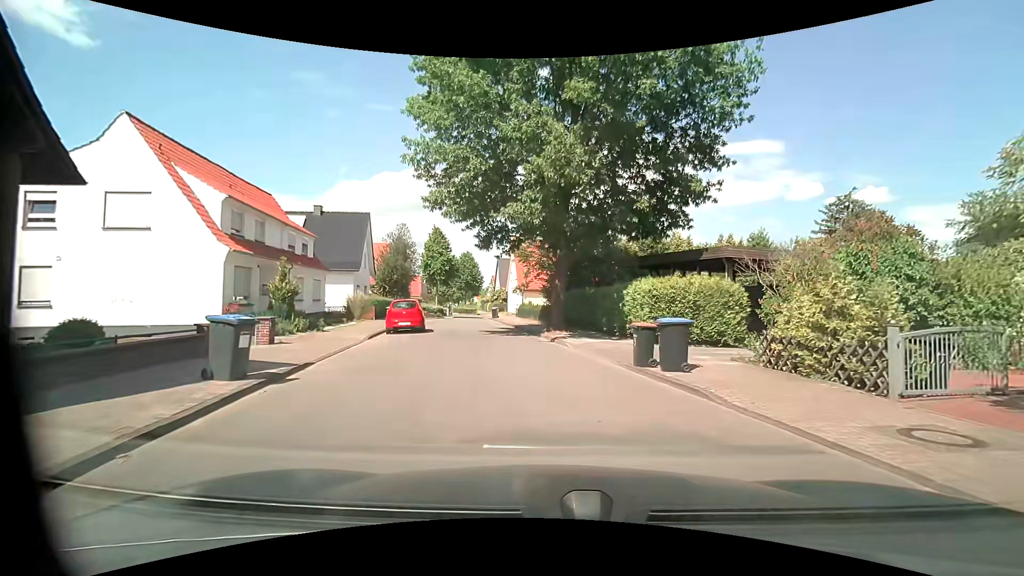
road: unclassified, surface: asphalt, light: Day
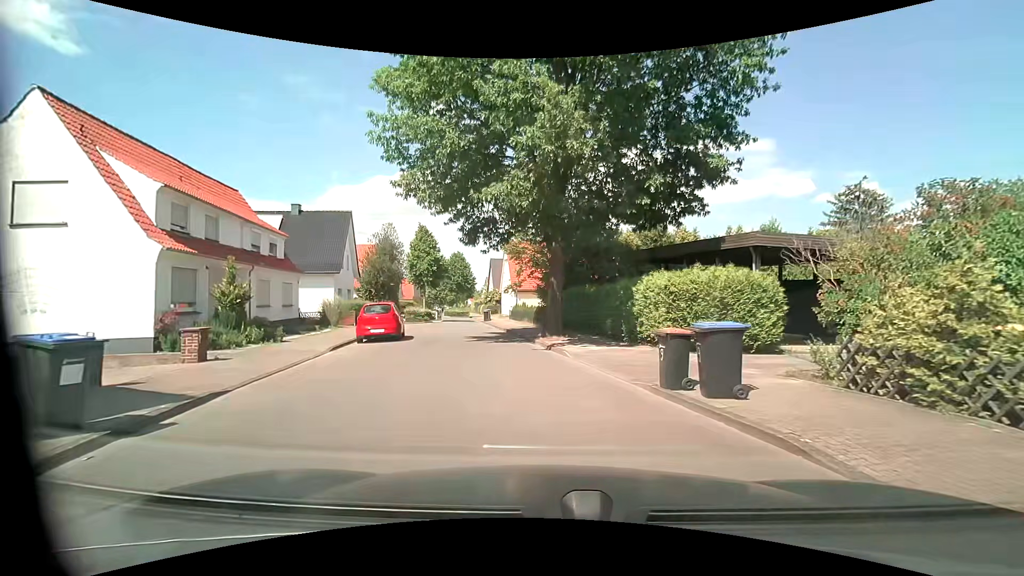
(0.0, +3.0) m; +1°
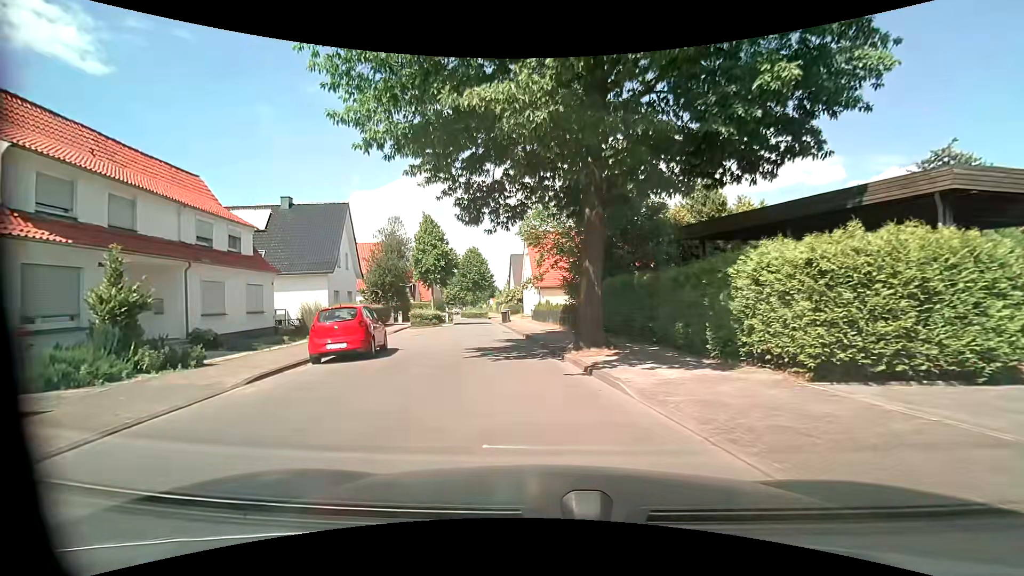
(-0.1, +6.1) m; -3°
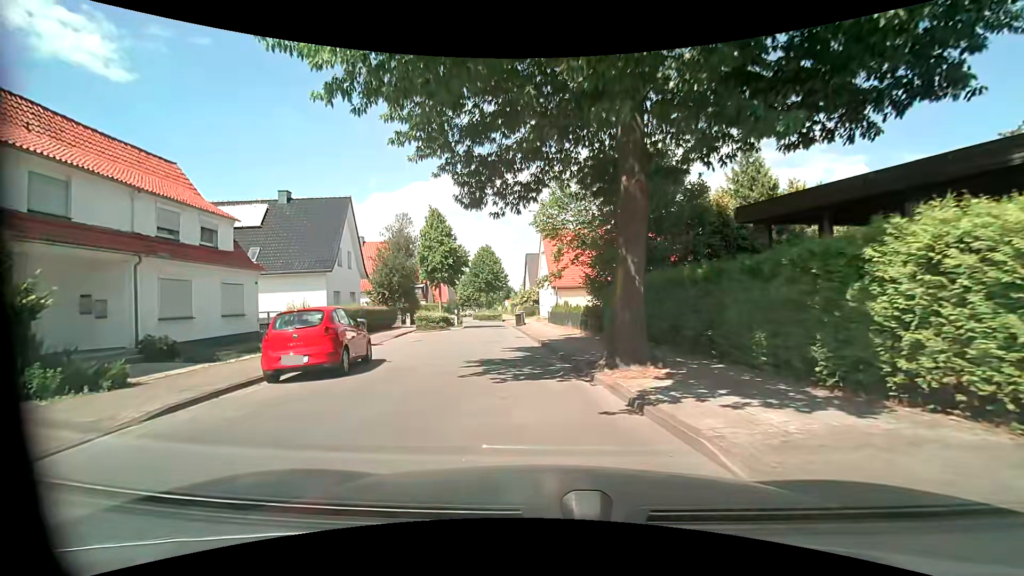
(-0.1, +3.3) m; -2°
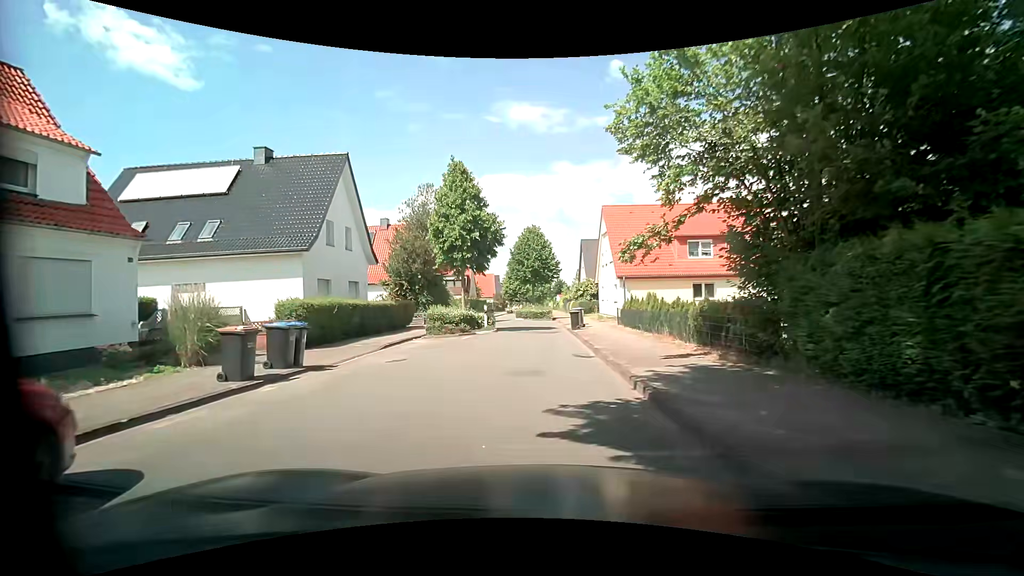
(-0.6, +10.7) m; -6°
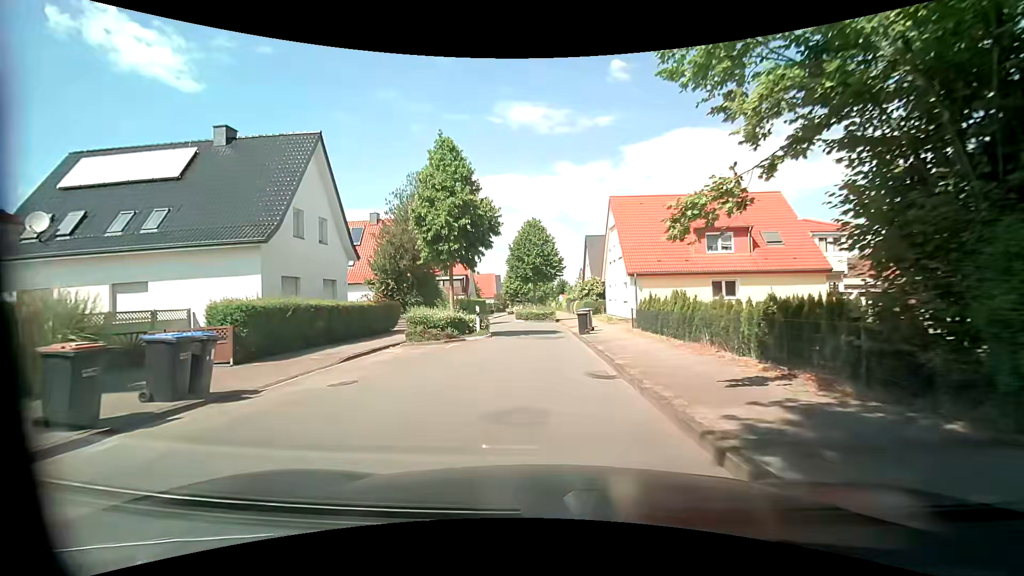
(0.0, +3.7) m; -1°
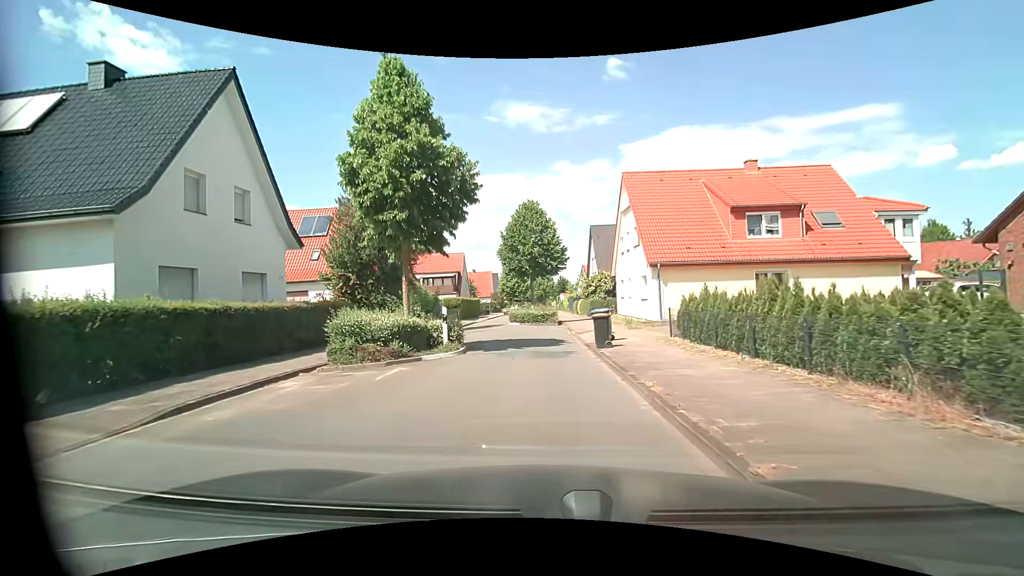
(+0.1, +6.8) m; +1°
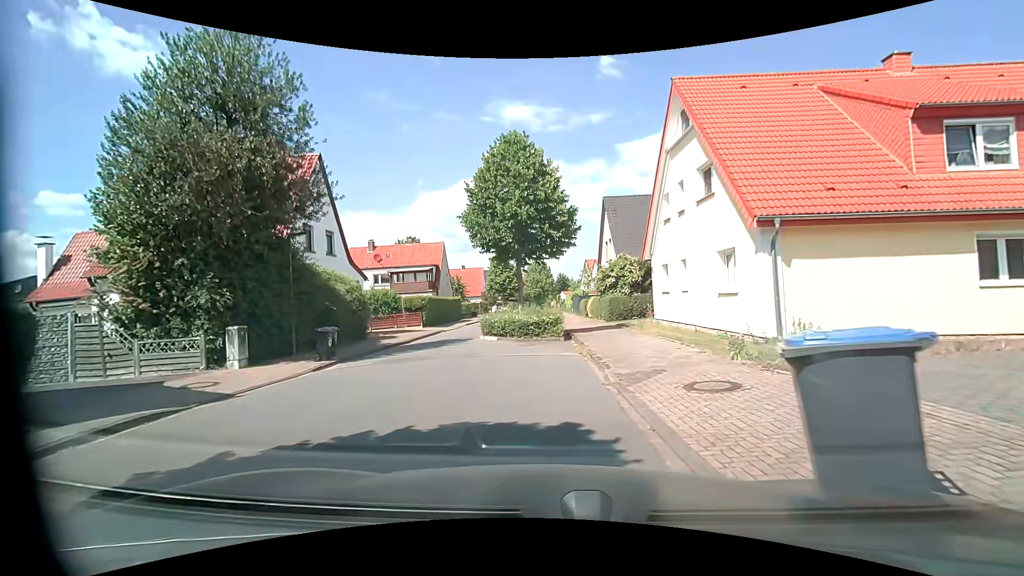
(+0.1, +13.5) m; 0°
